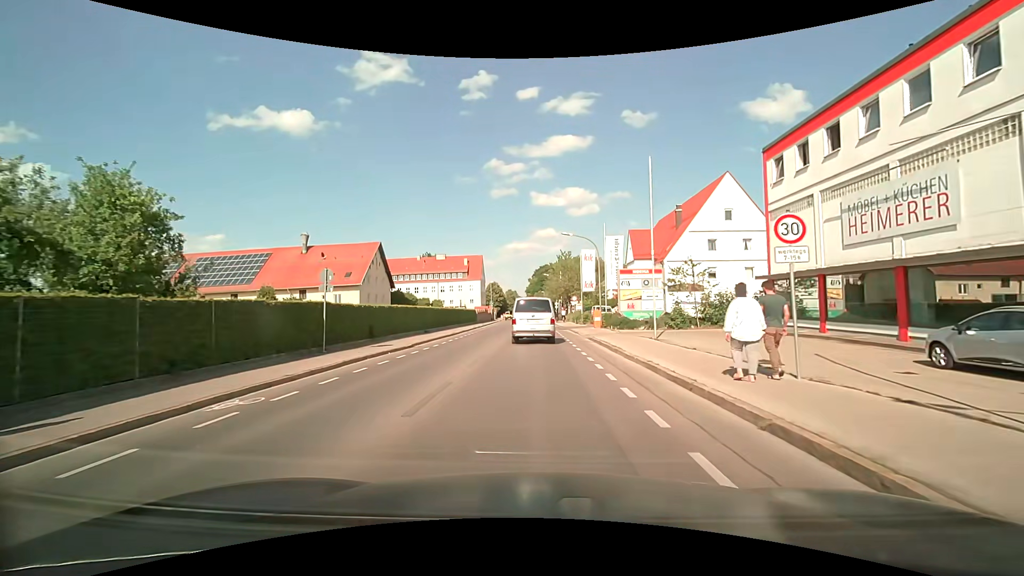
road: secondary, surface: asphalt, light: Day
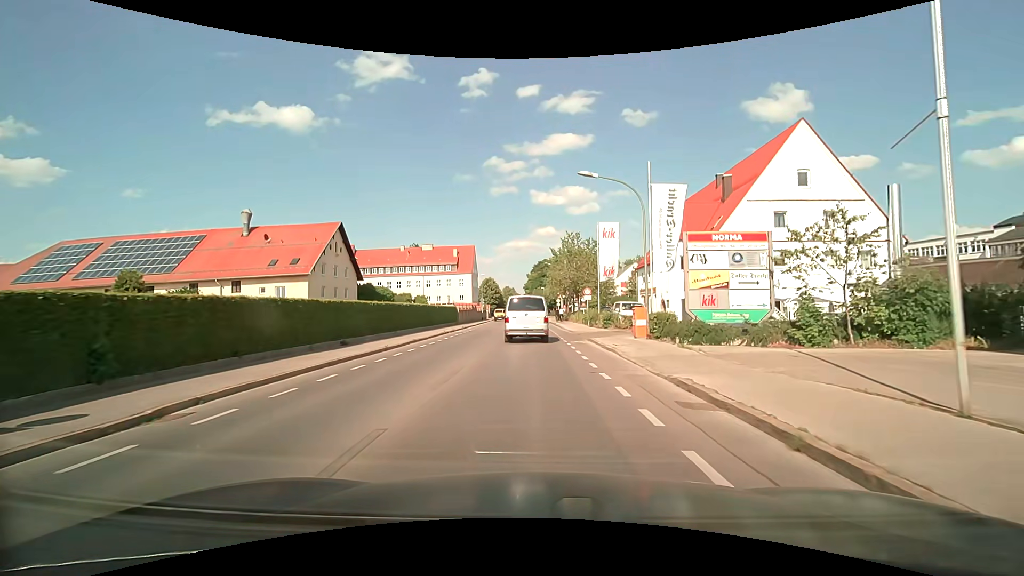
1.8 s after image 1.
(+0.1, +16.0) m; +1°
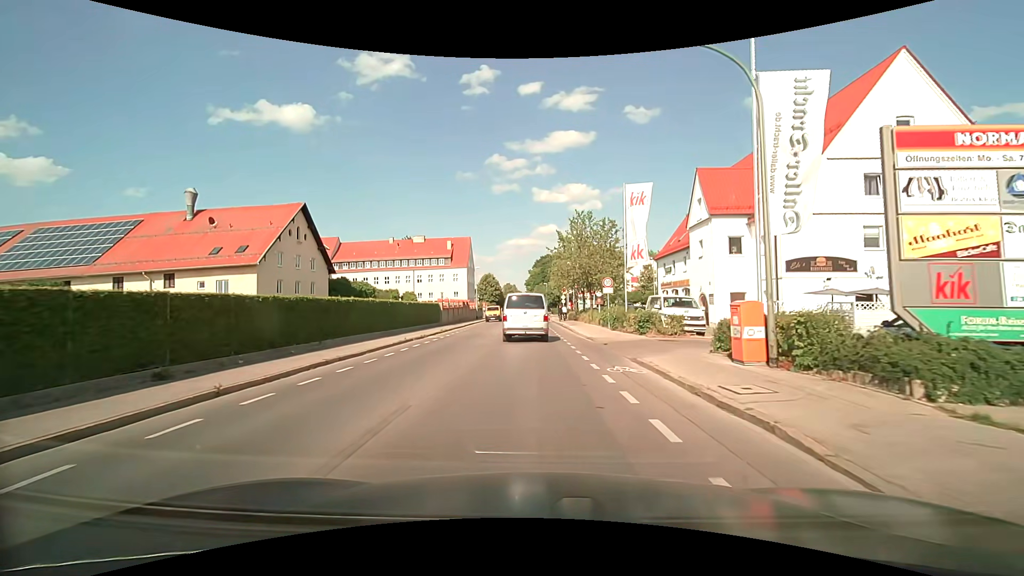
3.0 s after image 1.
(-0.1, +10.8) m; 0°
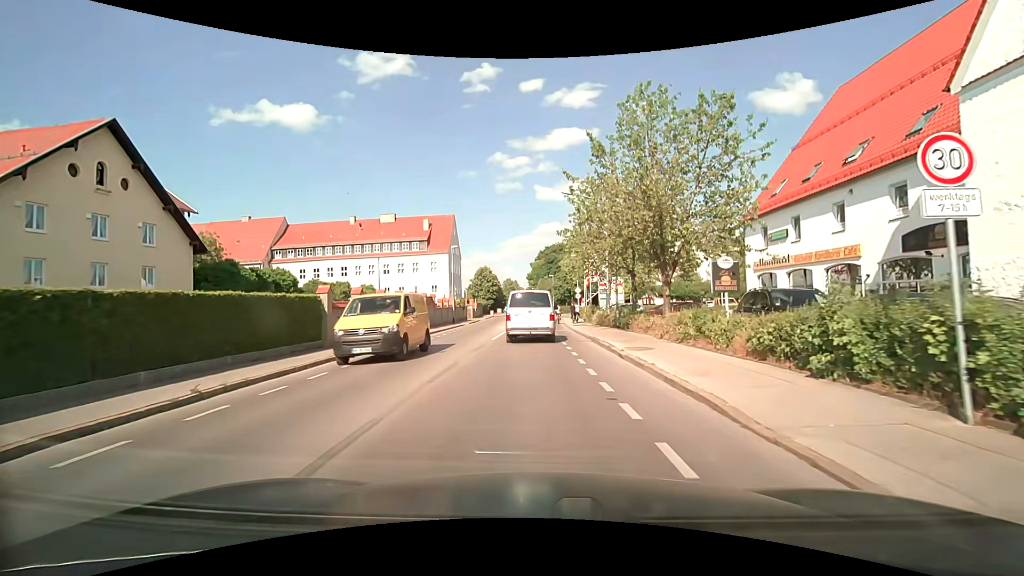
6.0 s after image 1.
(-0.3, +24.9) m; -1°
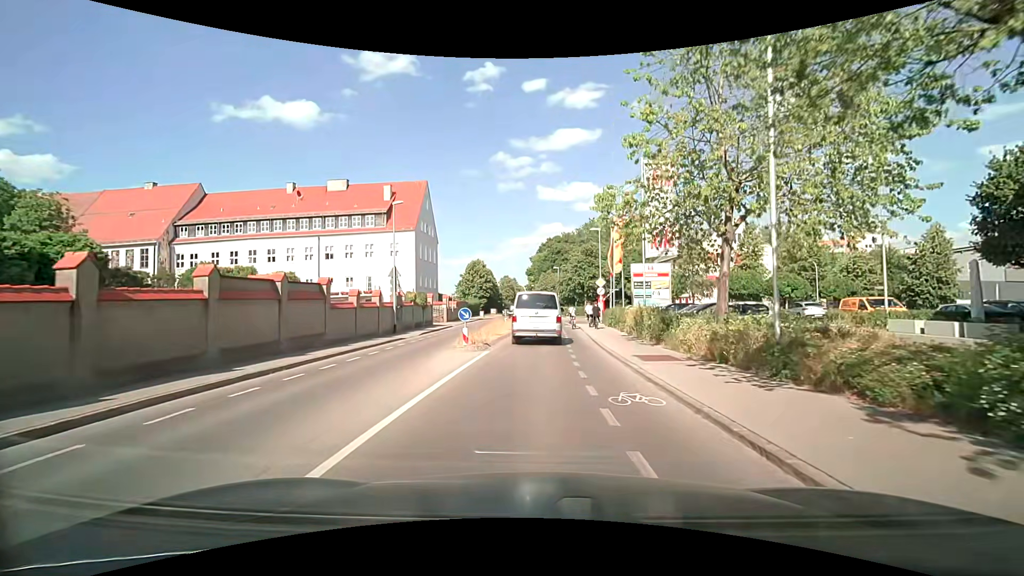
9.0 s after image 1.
(+0.1, +22.1) m; 0°
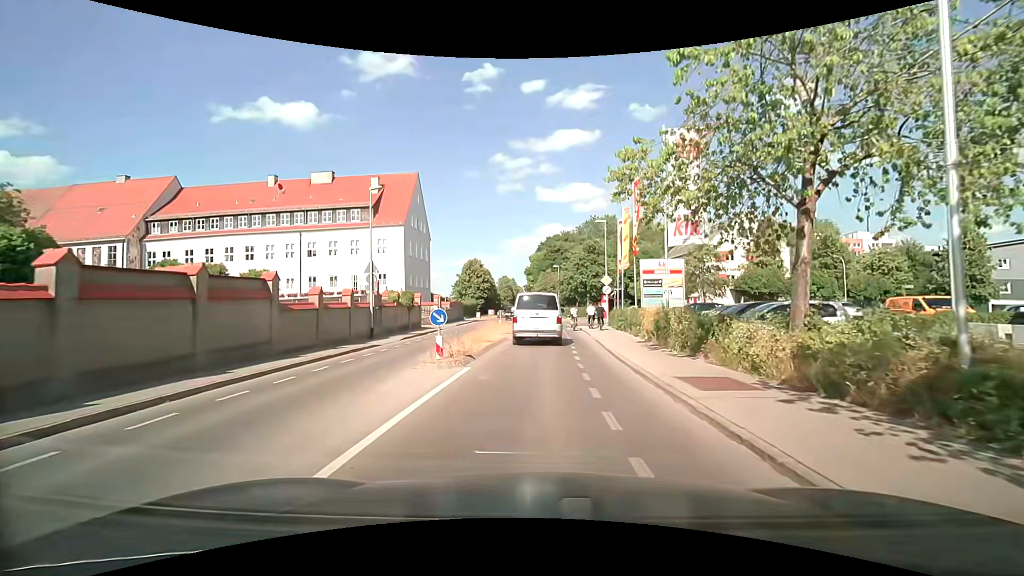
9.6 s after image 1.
(0.0, +4.2) m; 0°
